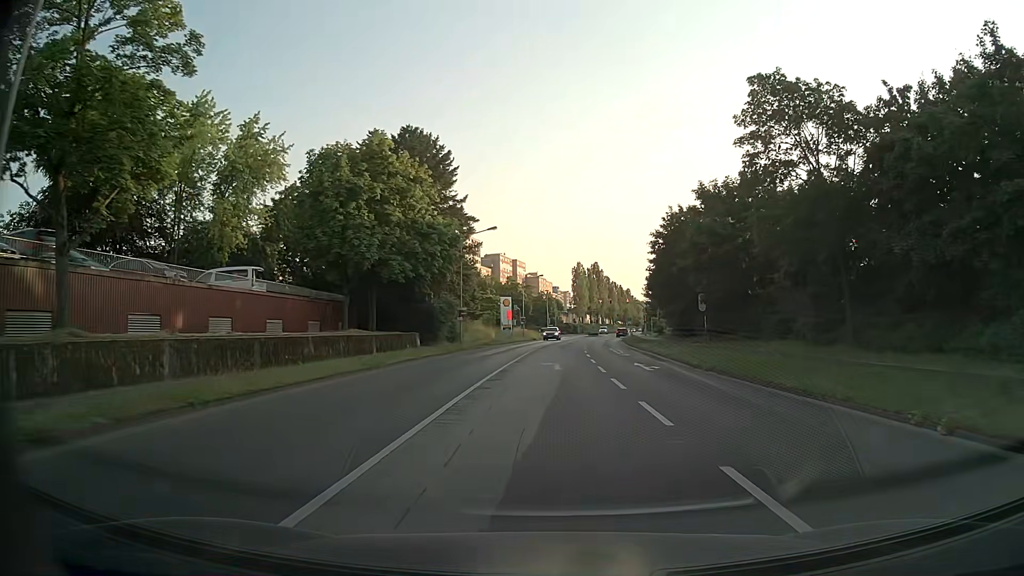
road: secondary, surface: asphalt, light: Day
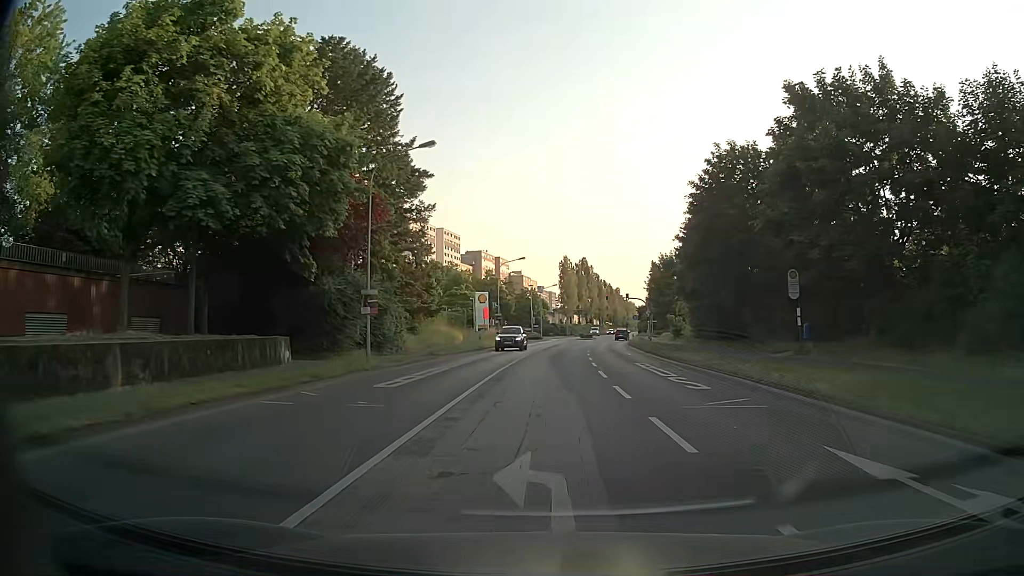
(+0.3, +20.1) m; +2°
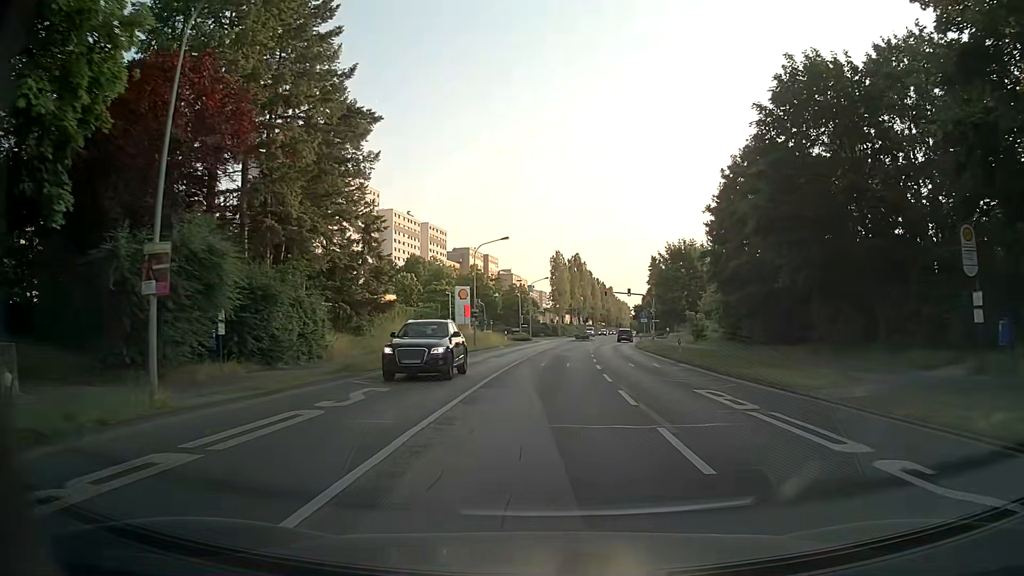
(+0.1, +13.2) m; +2°
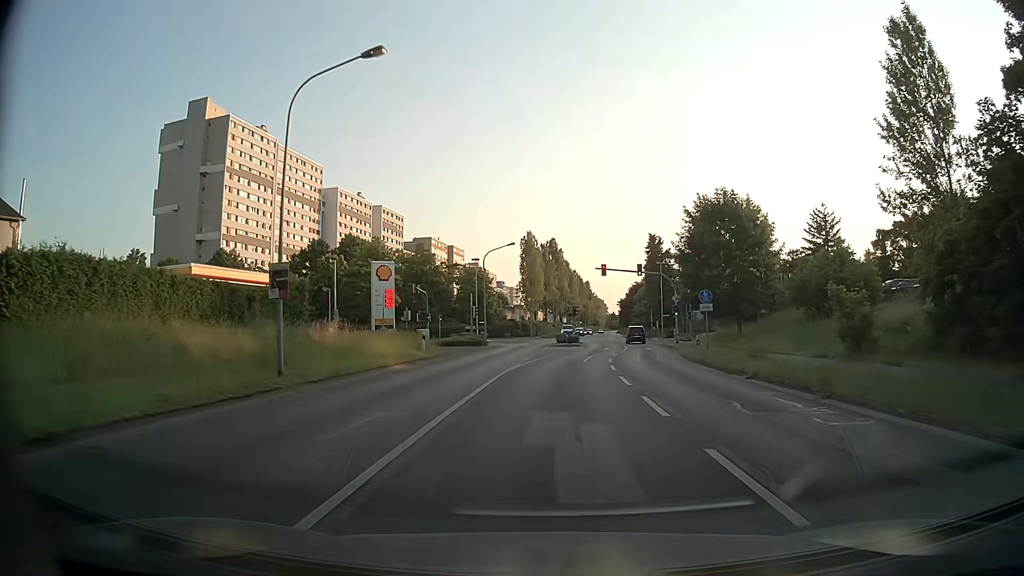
(+0.2, +32.0) m; +2°
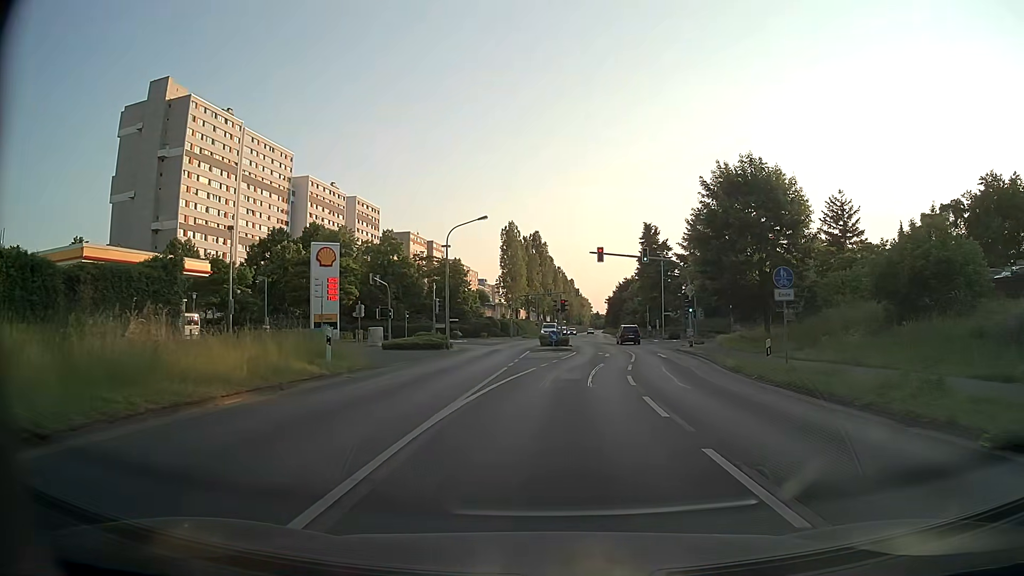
(+0.1, +11.8) m; +1°
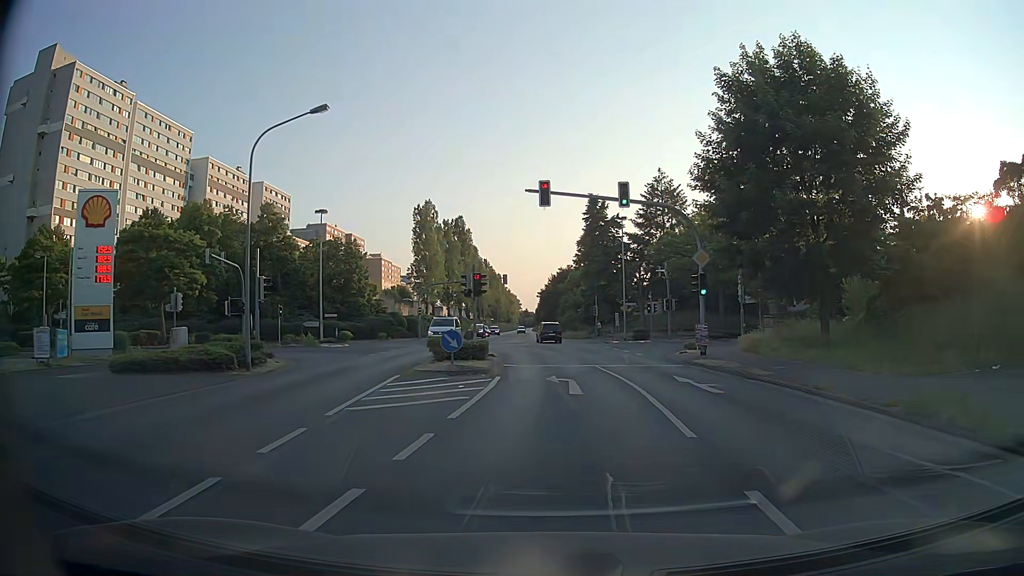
(+0.9, +20.2) m; +6°
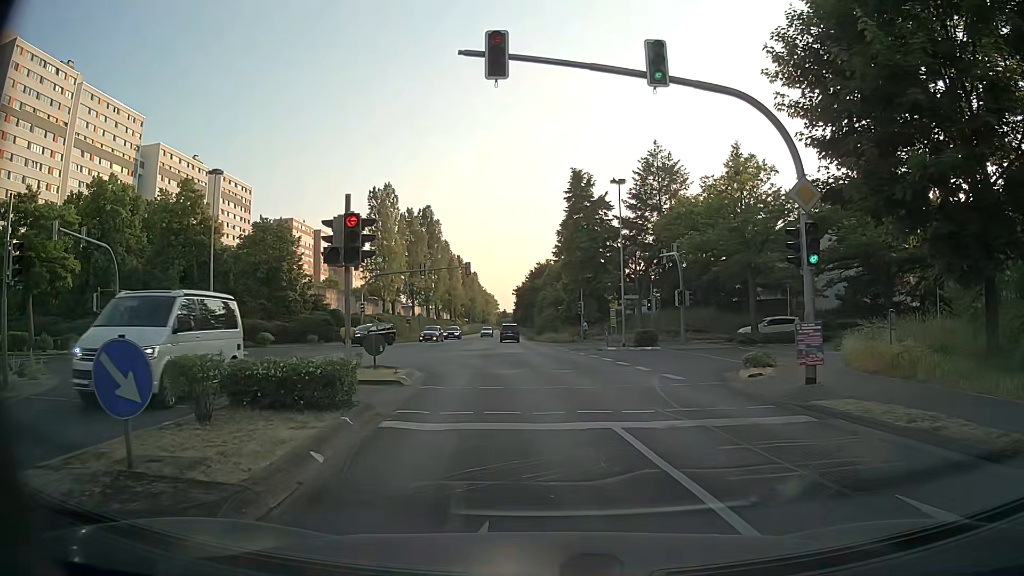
(+0.5, +13.3) m; +2°
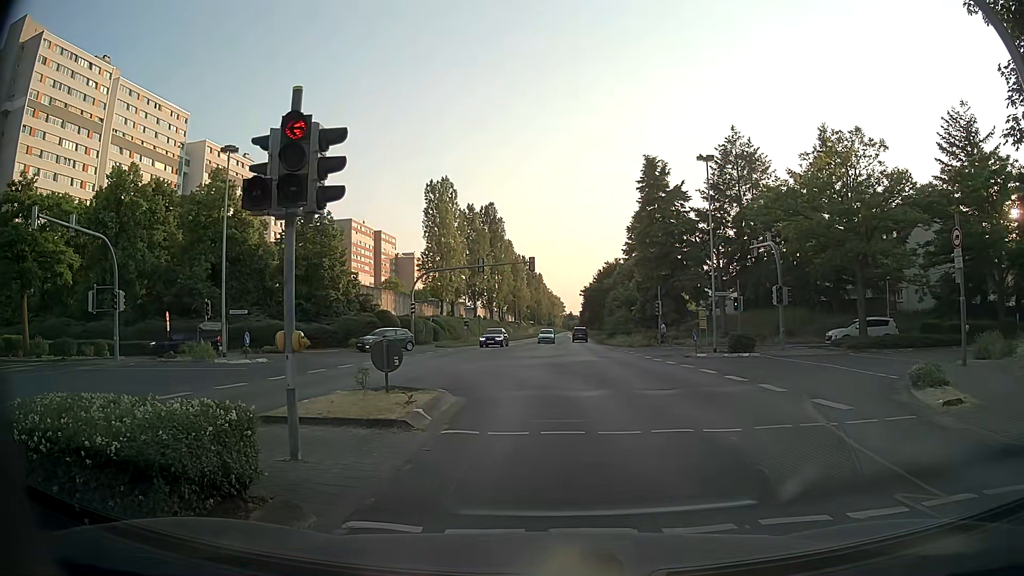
(-0.3, +5.6) m; -5°
(0, +10) (-1, +20) (-5, +29) (-13, +35) (-23, +36) (-32, +33) (-42, +30) (-51, +26) (-61, +23) (-70, +19) m
